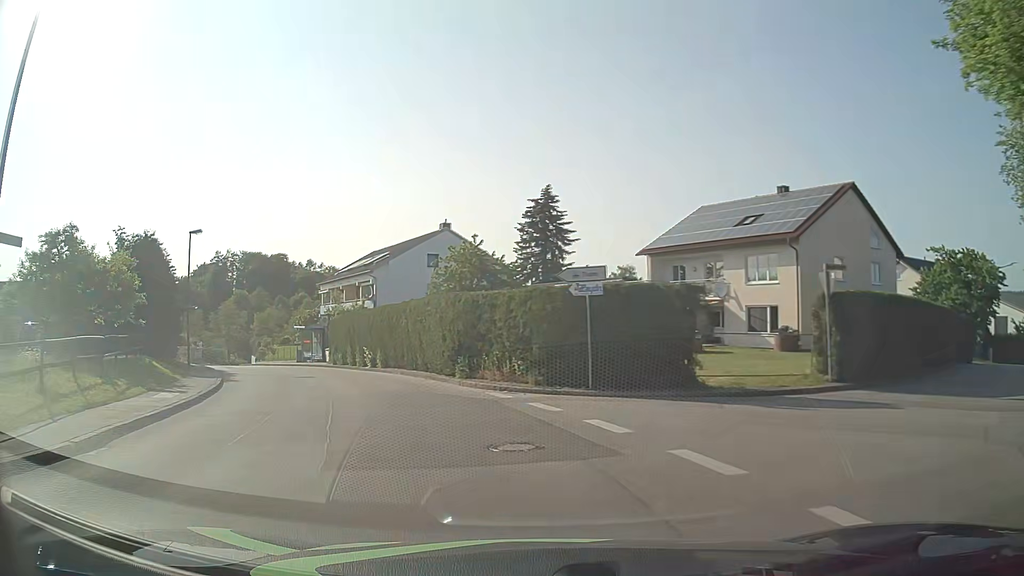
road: unclassified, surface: asphalt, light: Day
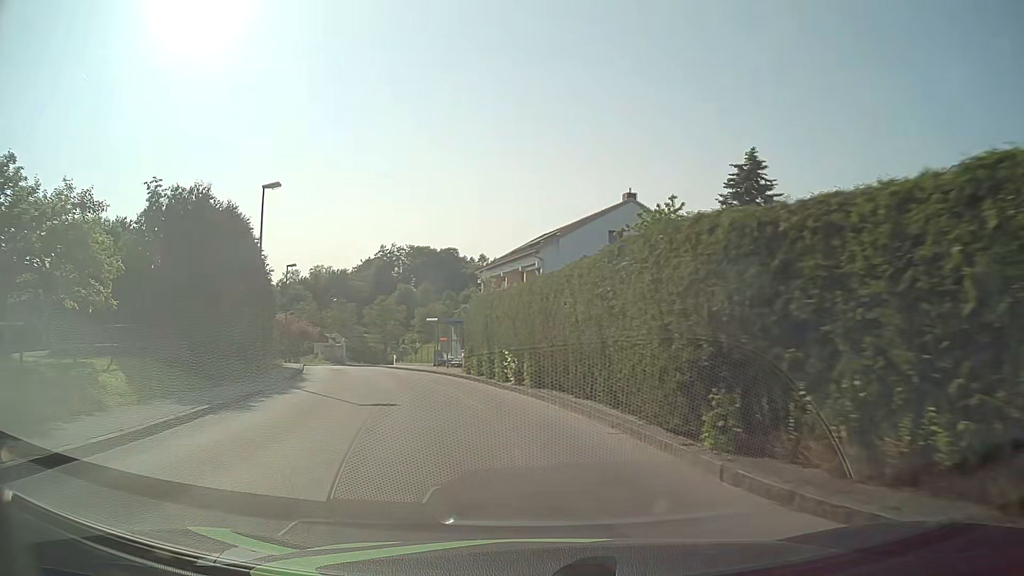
(-1.7, +12.5) m; -15°
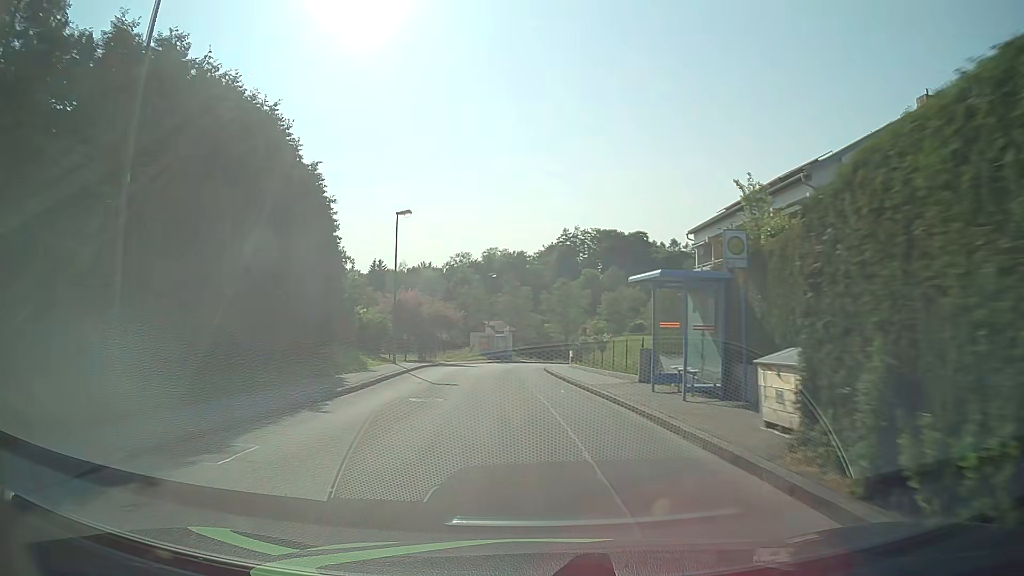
(-3.0, +20.0) m; -15°
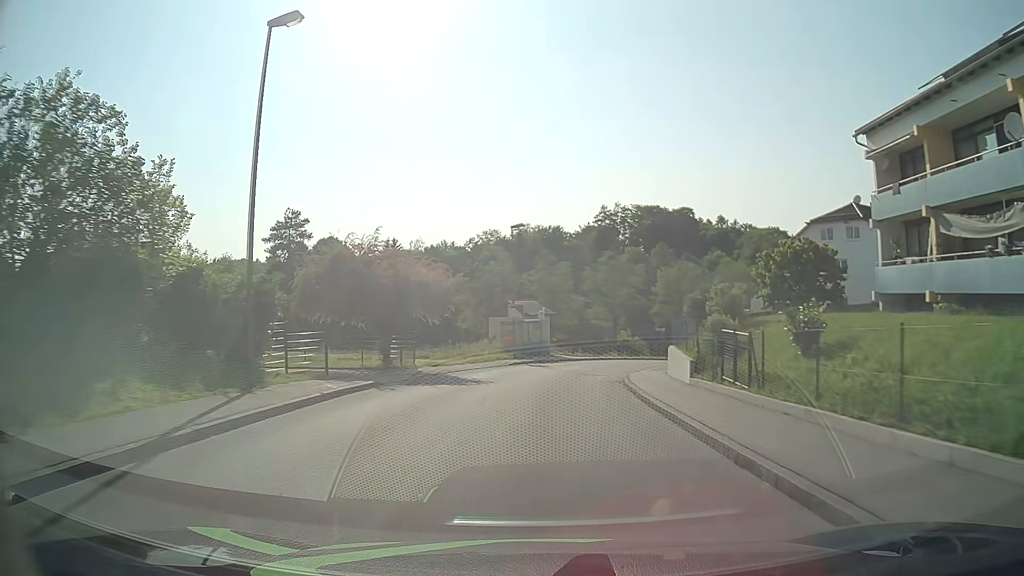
(-1.0, +22.1) m; -3°
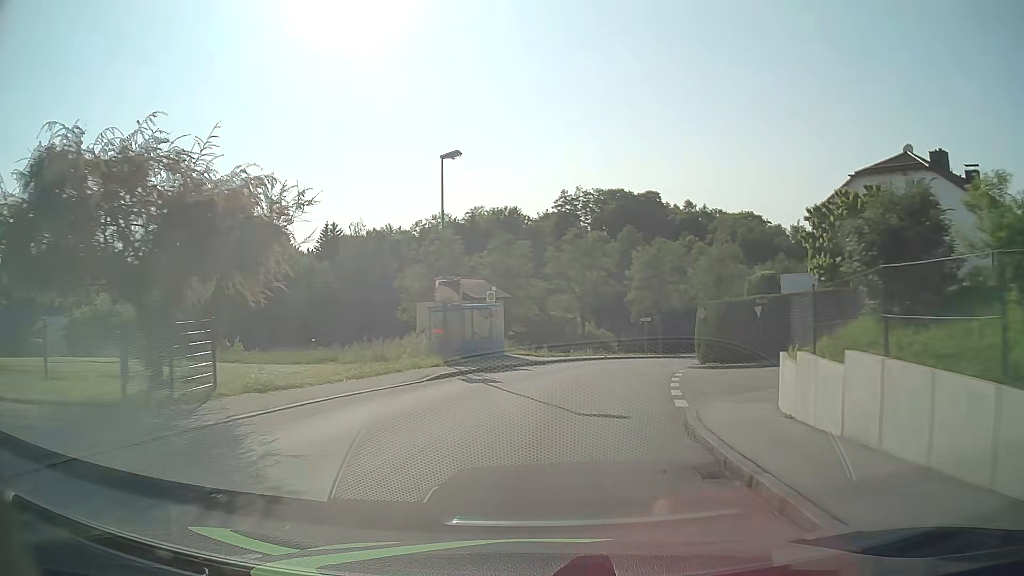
(+0.2, +14.8) m; +3°
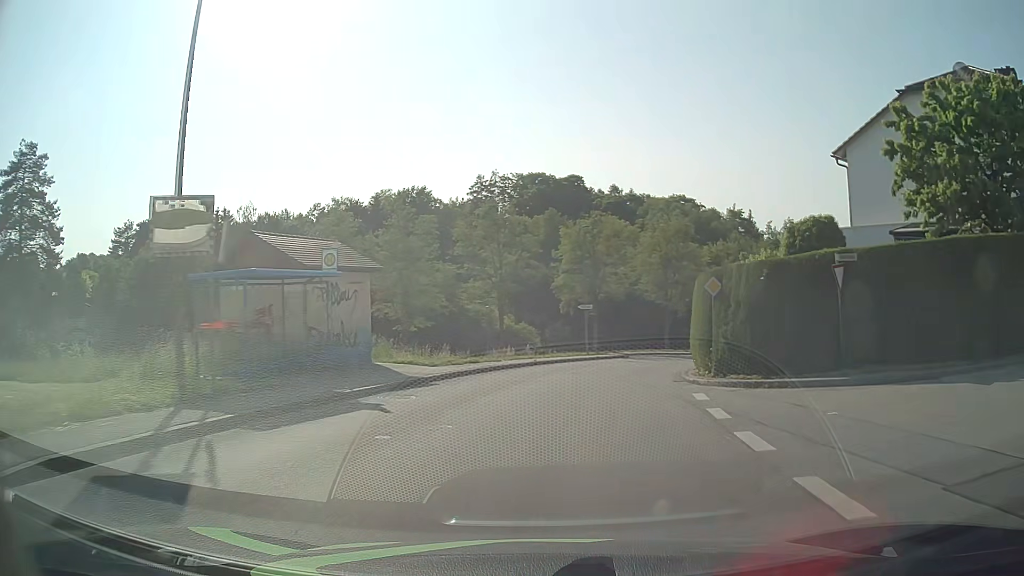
(+1.0, +14.6) m; +7°
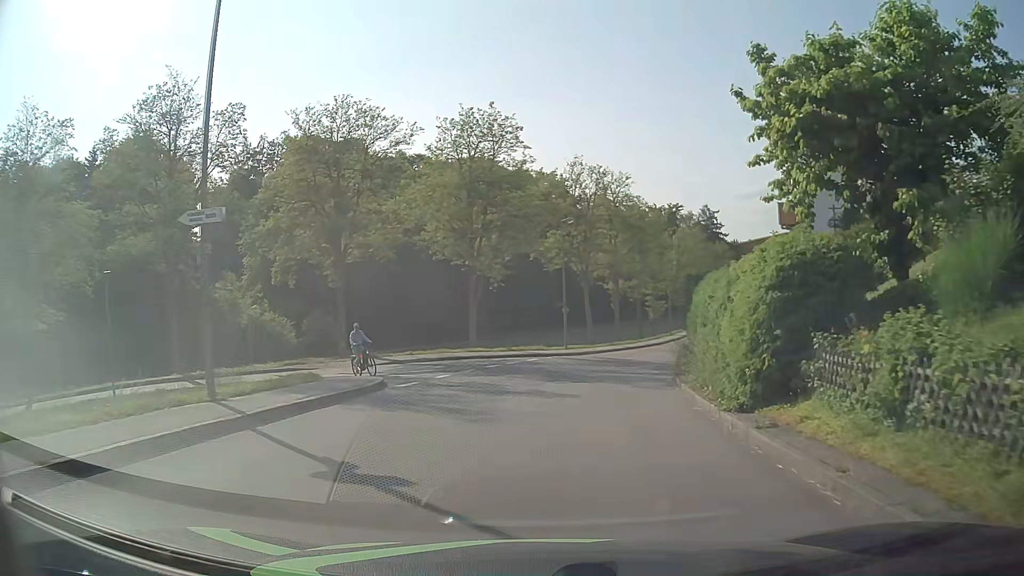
(+4.6, +30.3) m; +17°
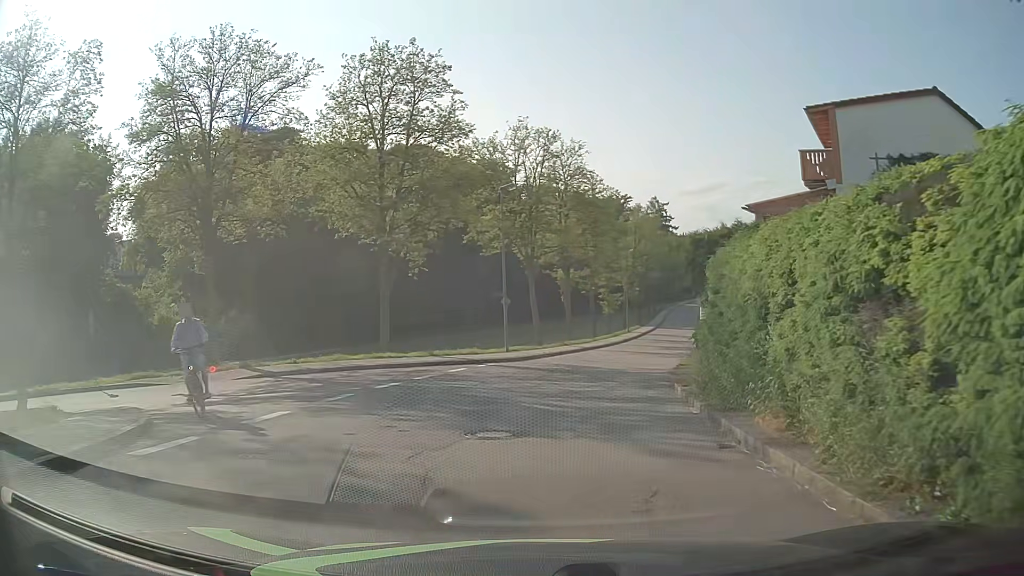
(+0.4, +9.0) m; +5°
(+1, +10) (-4, +18) (-14, +18) (-24, +15) (-32, +10) (-41, +6) (-51, +2) (-60, 0) (-70, -2) (-80, -3) m
